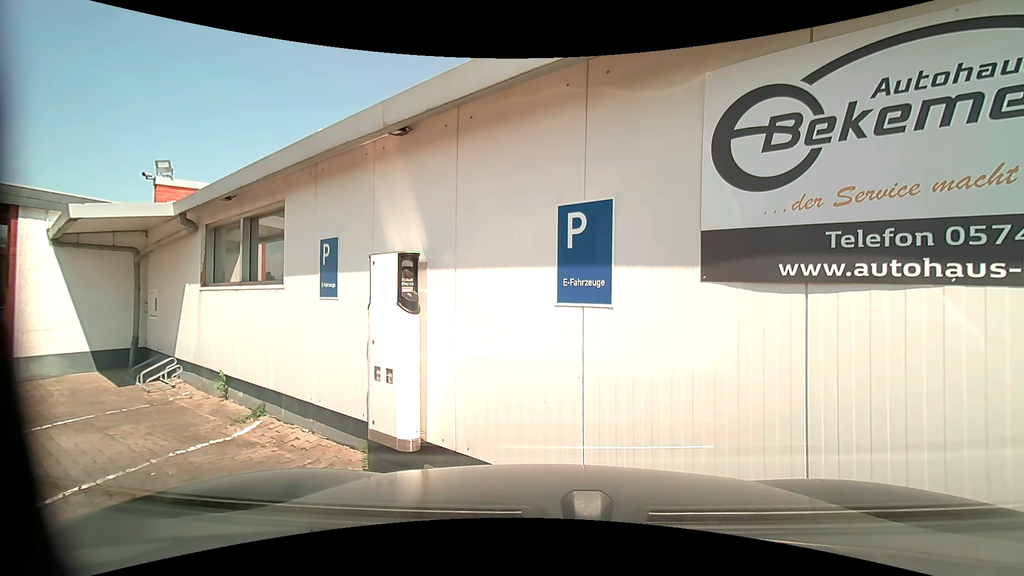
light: Day
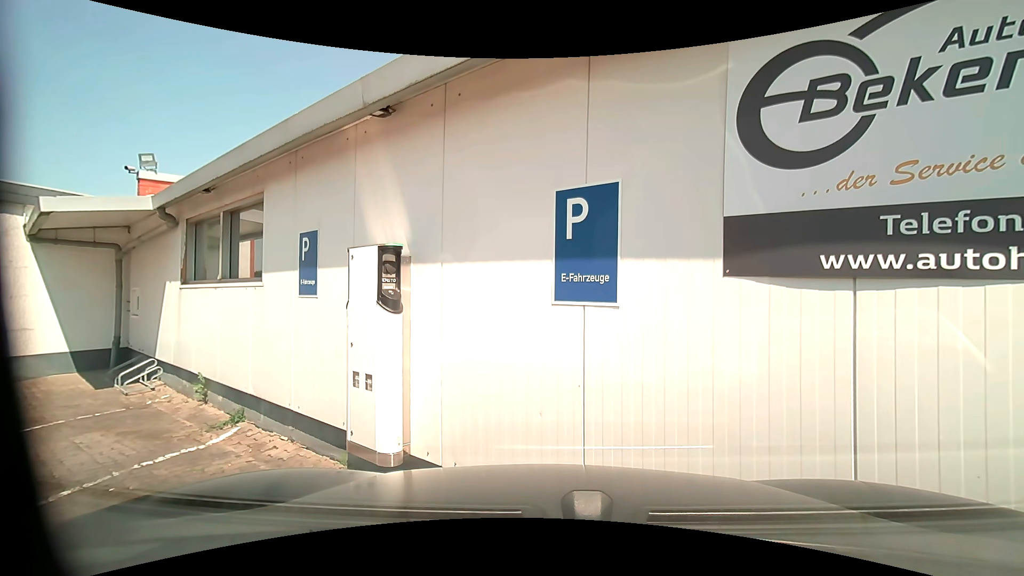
(0.0, +0.3) m; 0°
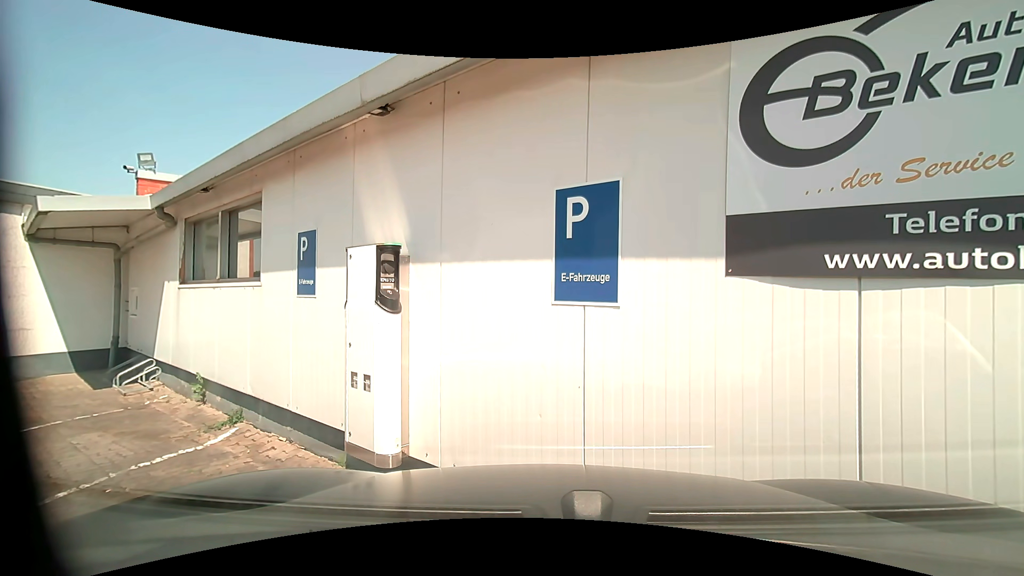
(0.0, 0.0) m; 0°
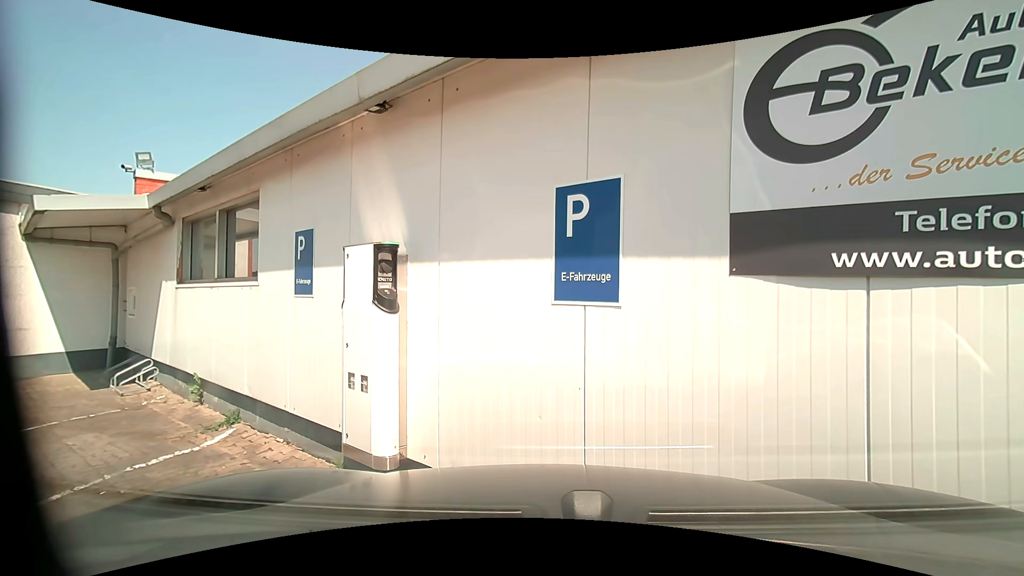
(0.0, 0.0) m; 0°
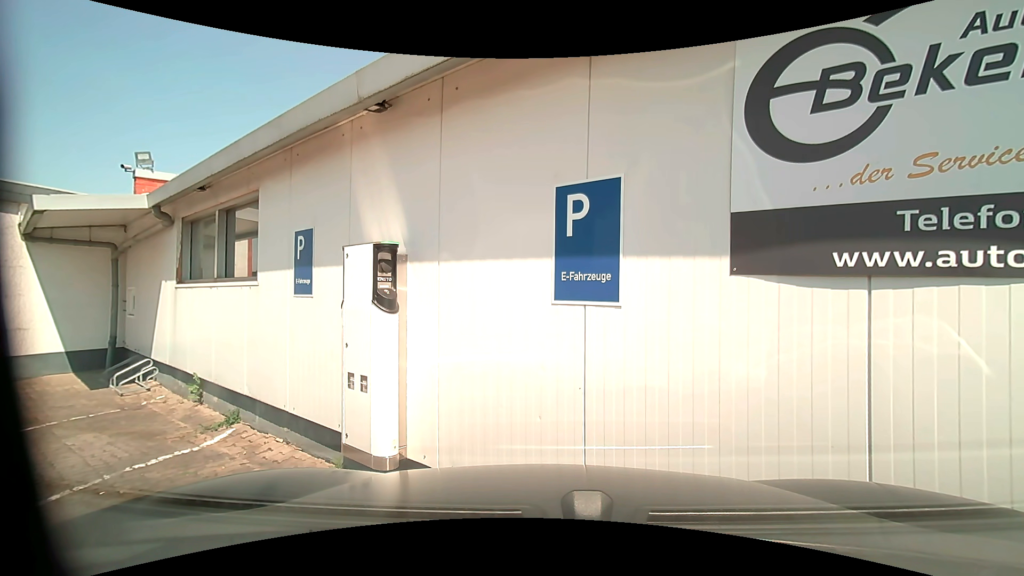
(0.0, +0.1) m; 0°
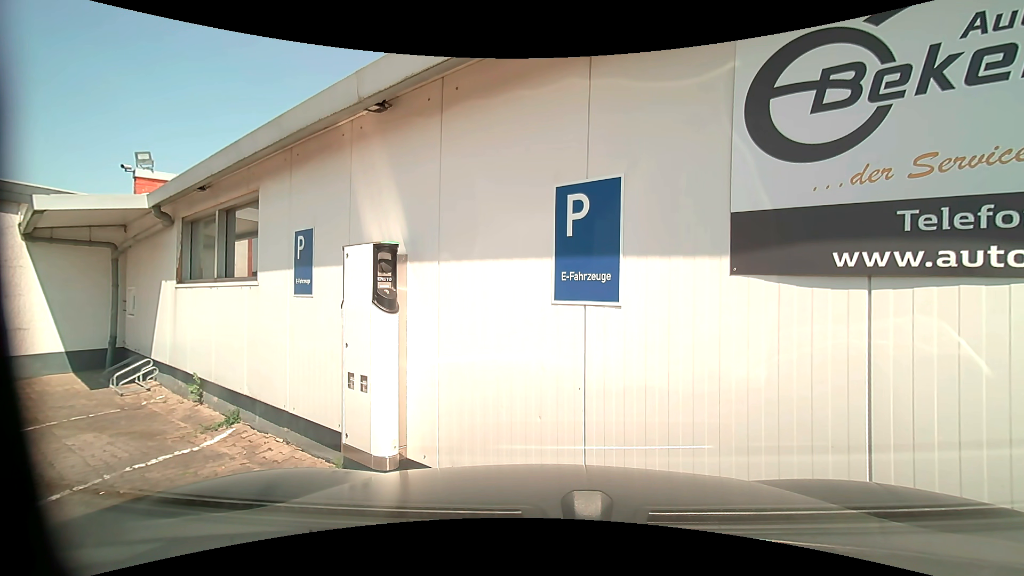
(0.0, 0.0) m; 0°
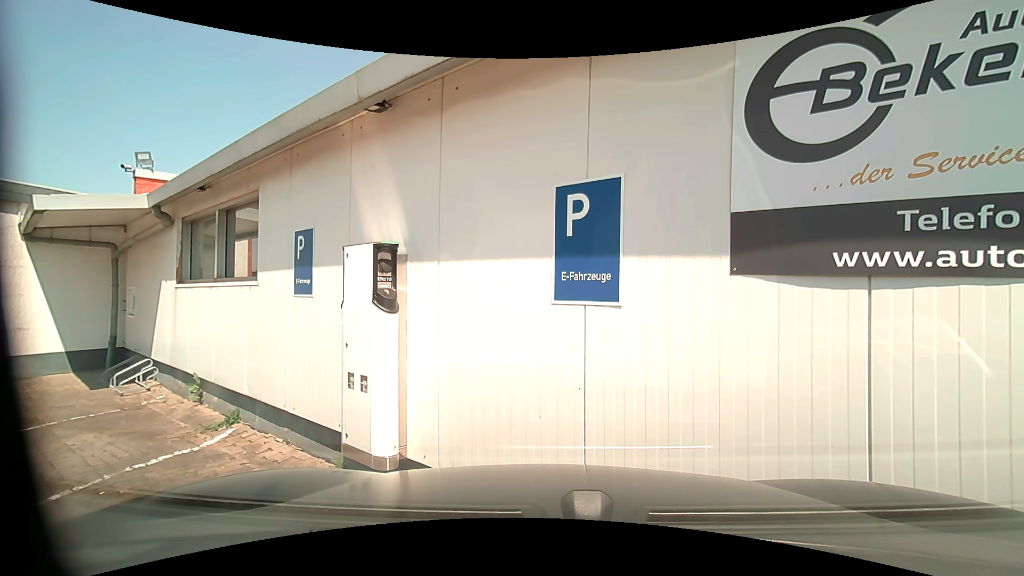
(0.0, 0.0) m; 0°
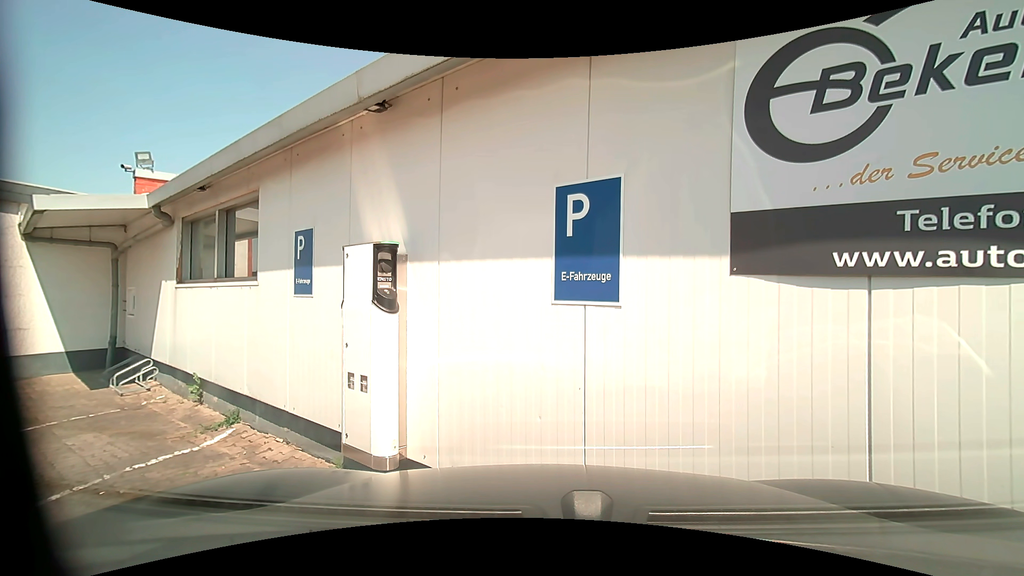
(0.0, 0.0) m; 0°
